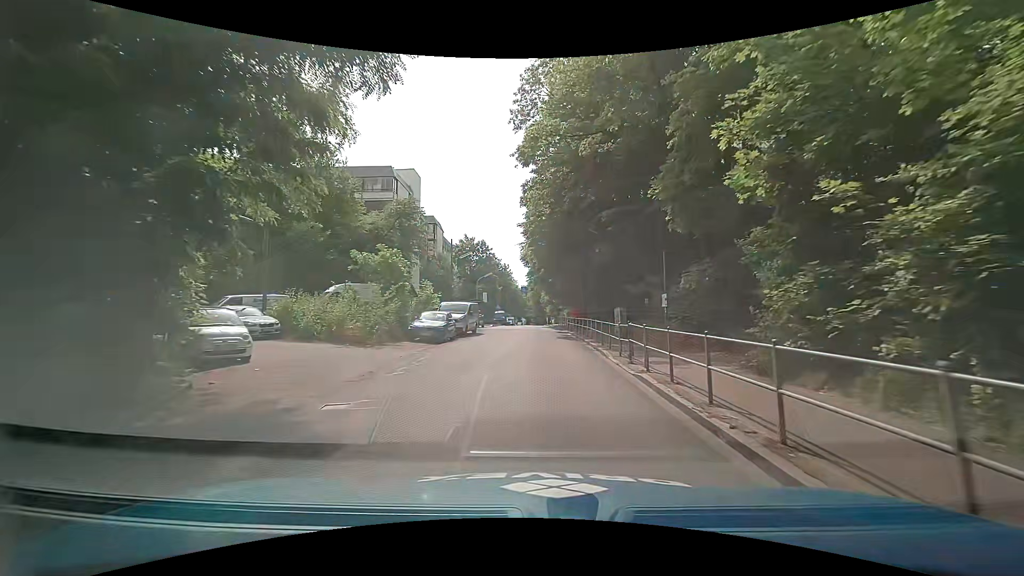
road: tertiary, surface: asphalt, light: Day
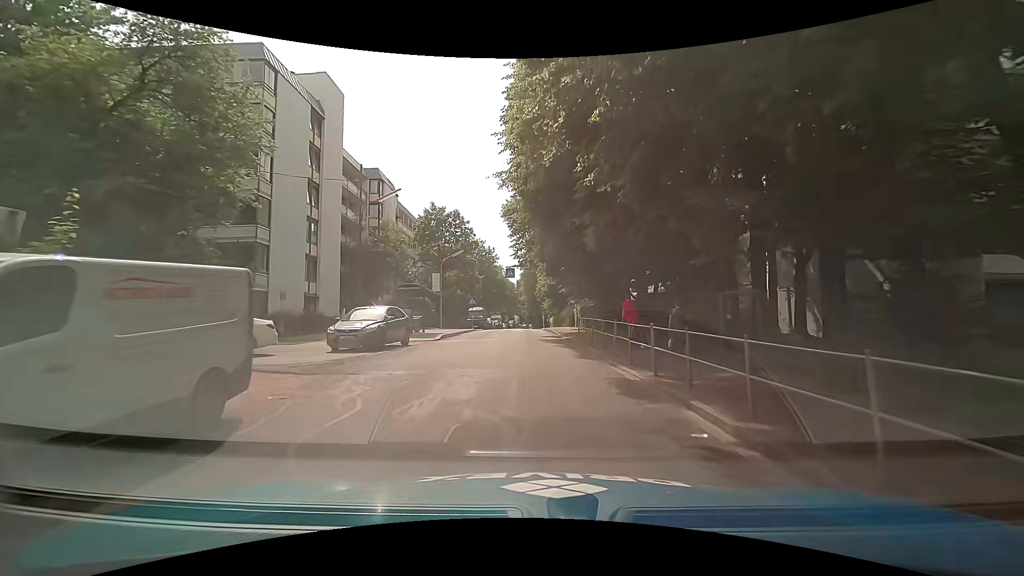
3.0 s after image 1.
(+0.4, +25.9) m; +1°
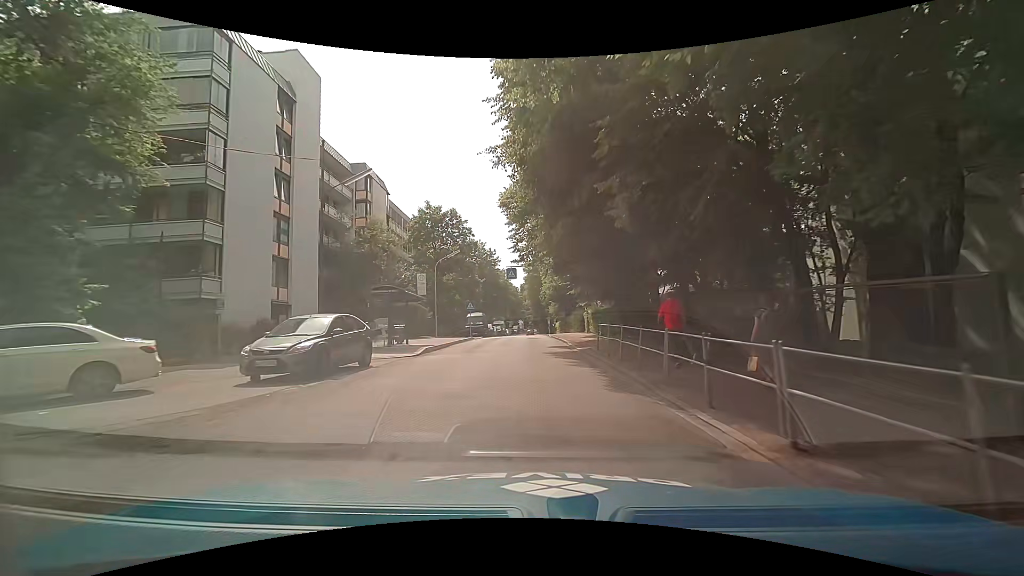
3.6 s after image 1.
(0.0, +5.0) m; -1°
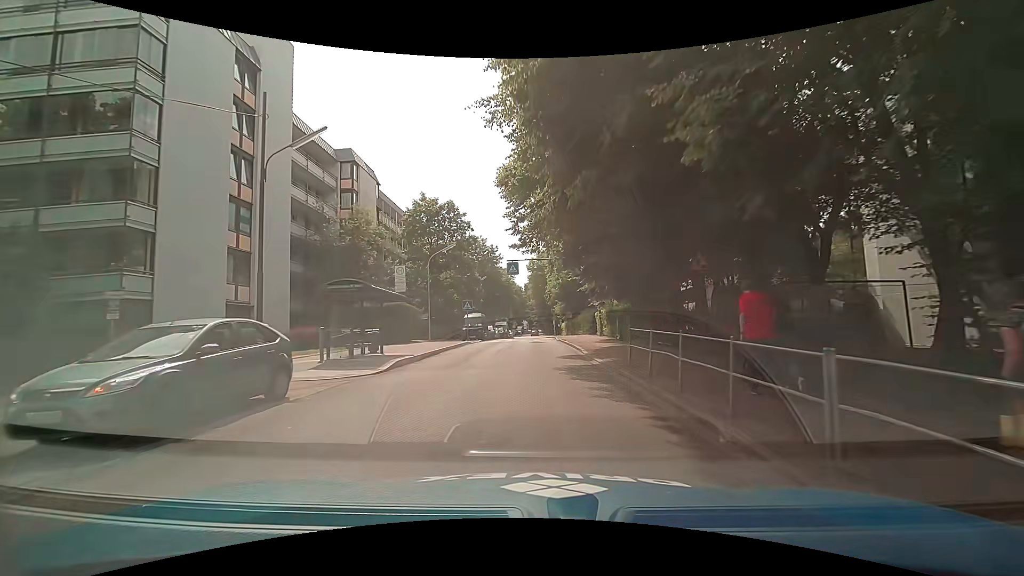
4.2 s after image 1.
(0.0, +5.0) m; -1°
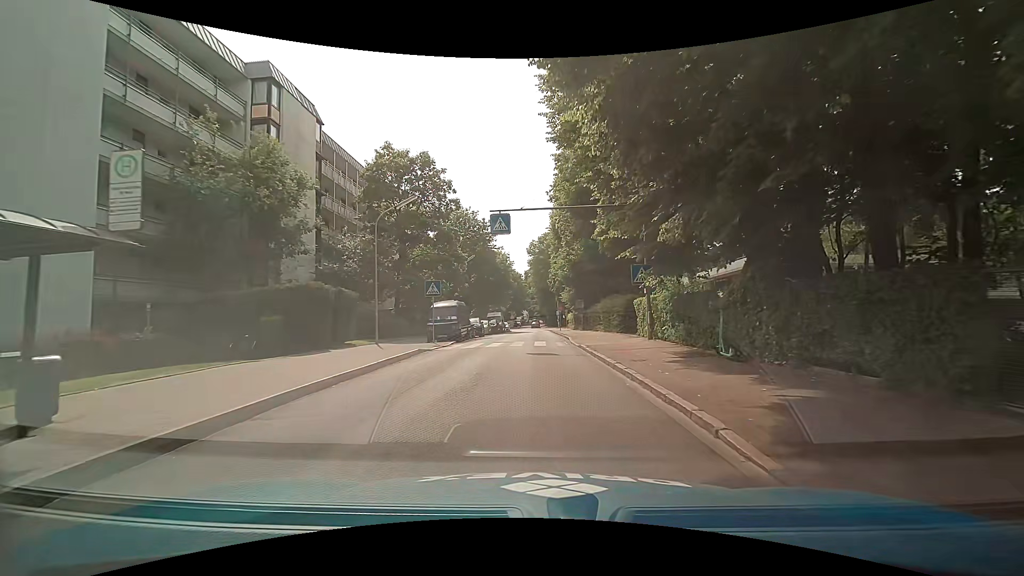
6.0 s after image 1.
(+0.1, +14.3) m; 0°
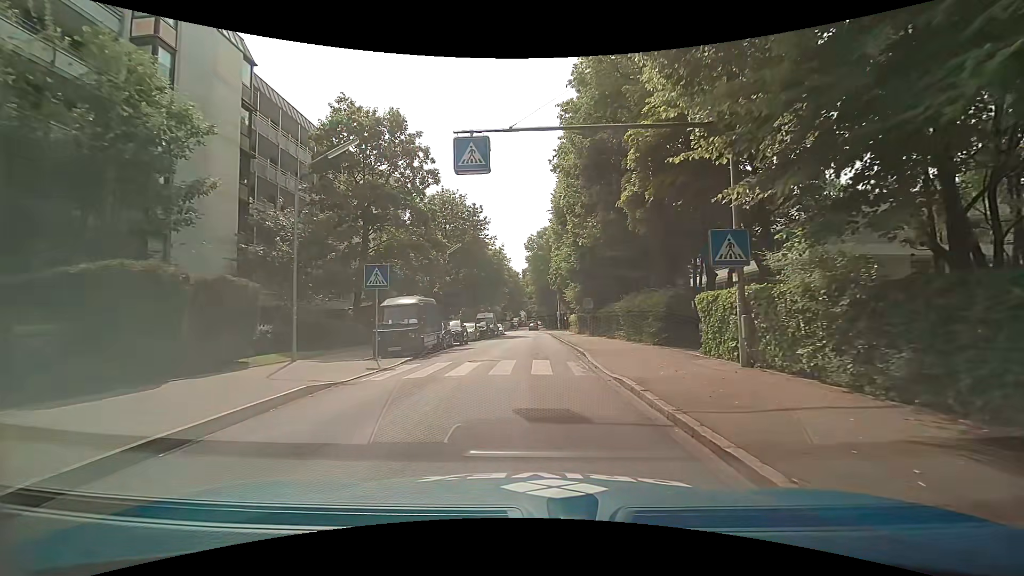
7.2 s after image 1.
(+0.1, +9.2) m; -1°
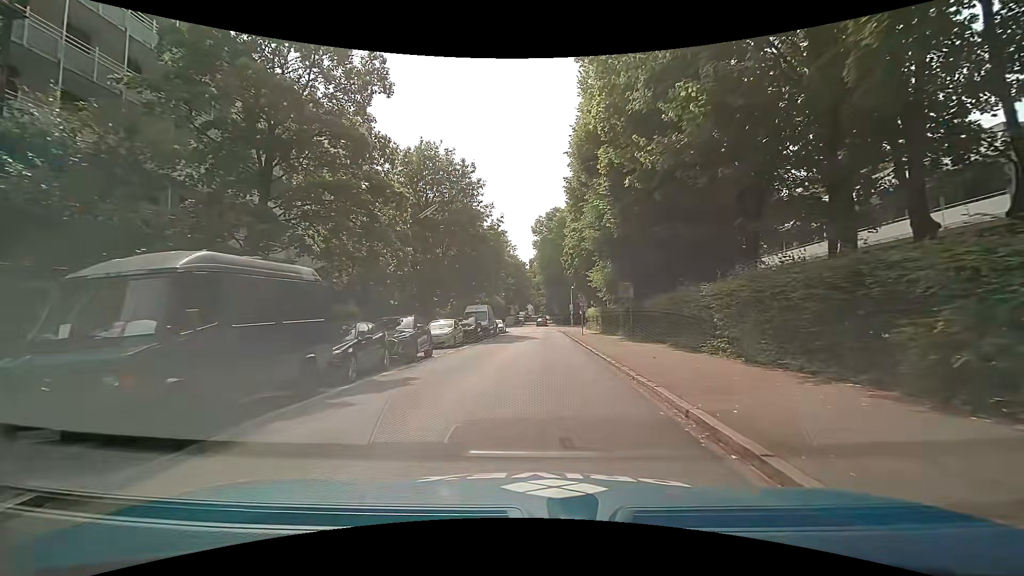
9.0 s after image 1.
(+0.4, +13.7) m; +1°
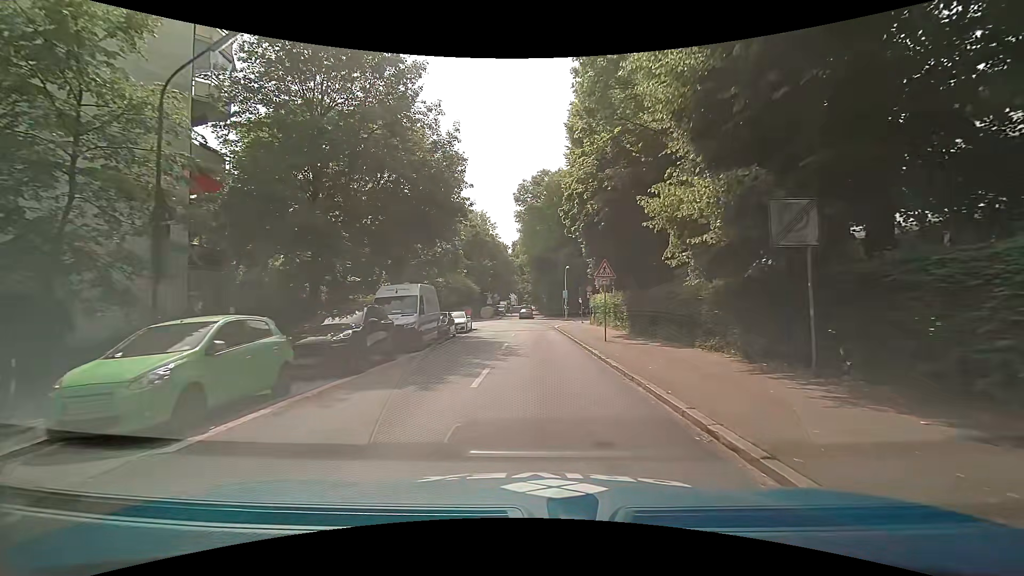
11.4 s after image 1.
(+0.1, +18.7) m; +2°
